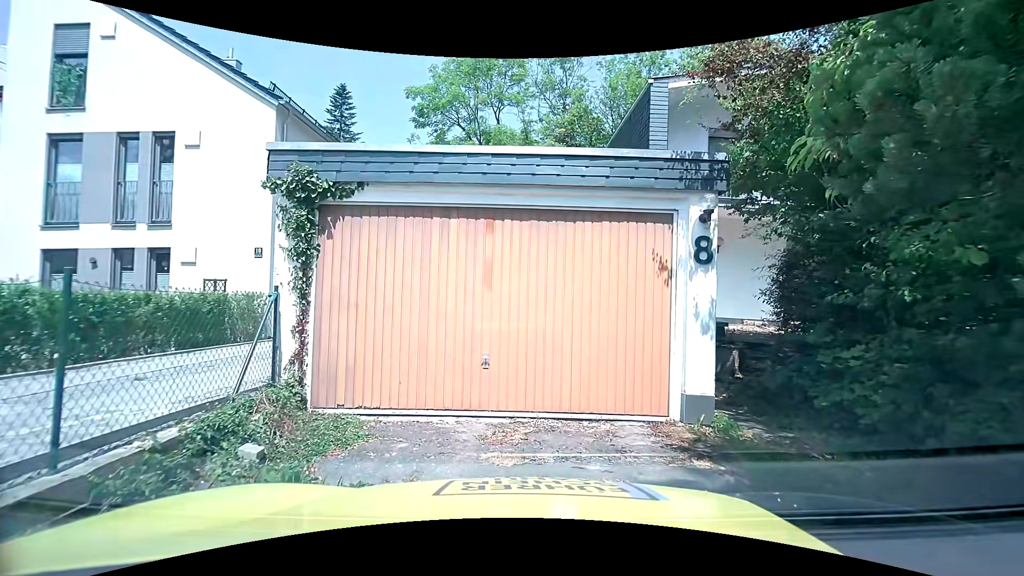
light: Day
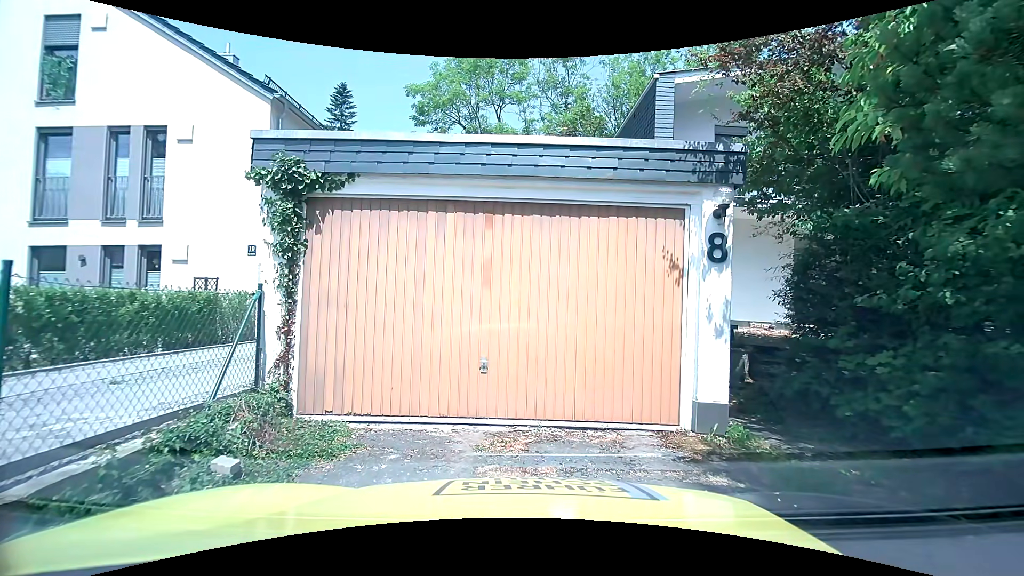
(0.0, +0.4) m; 0°
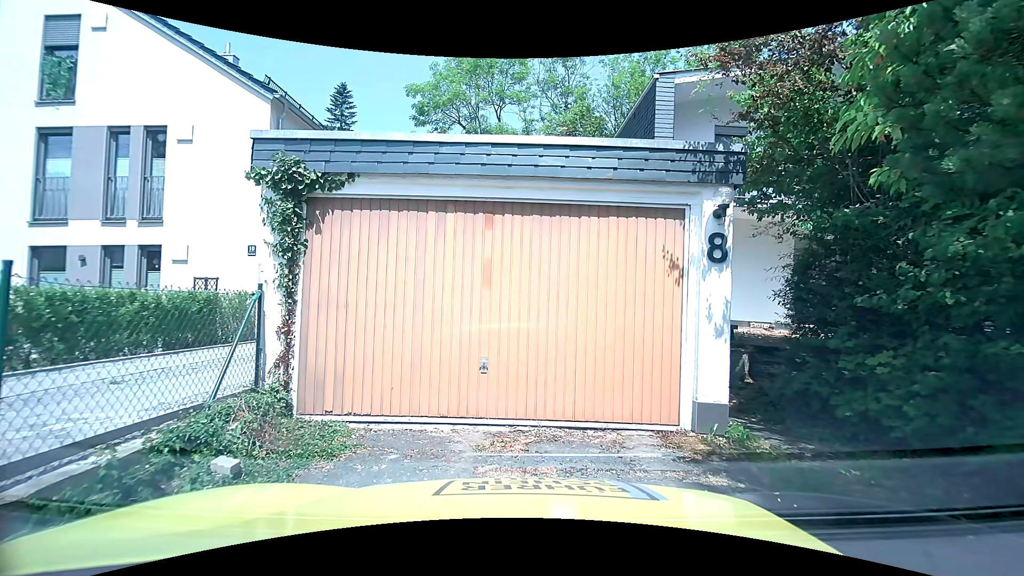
(0.0, 0.0) m; 0°
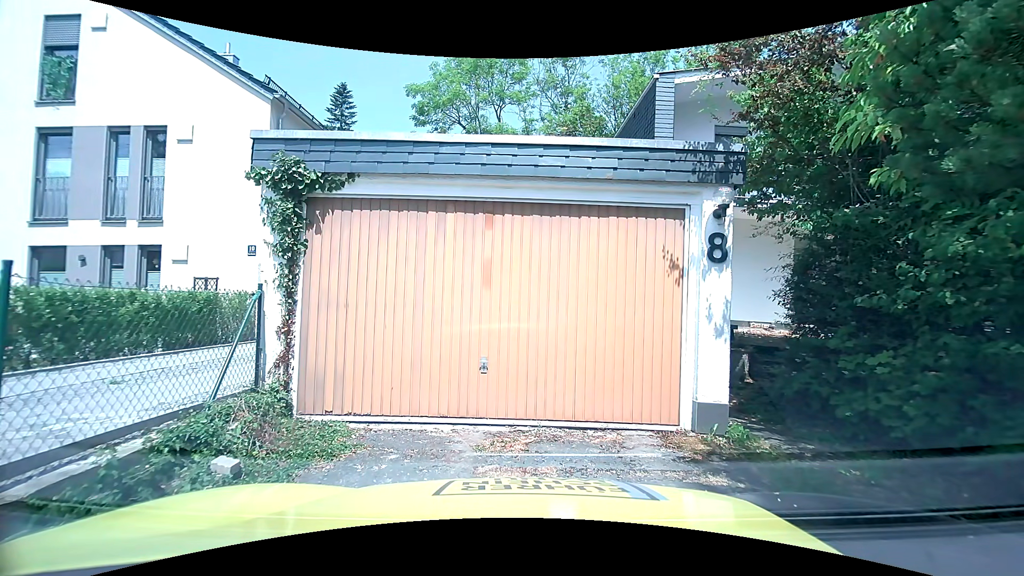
(0.0, 0.0) m; 0°
